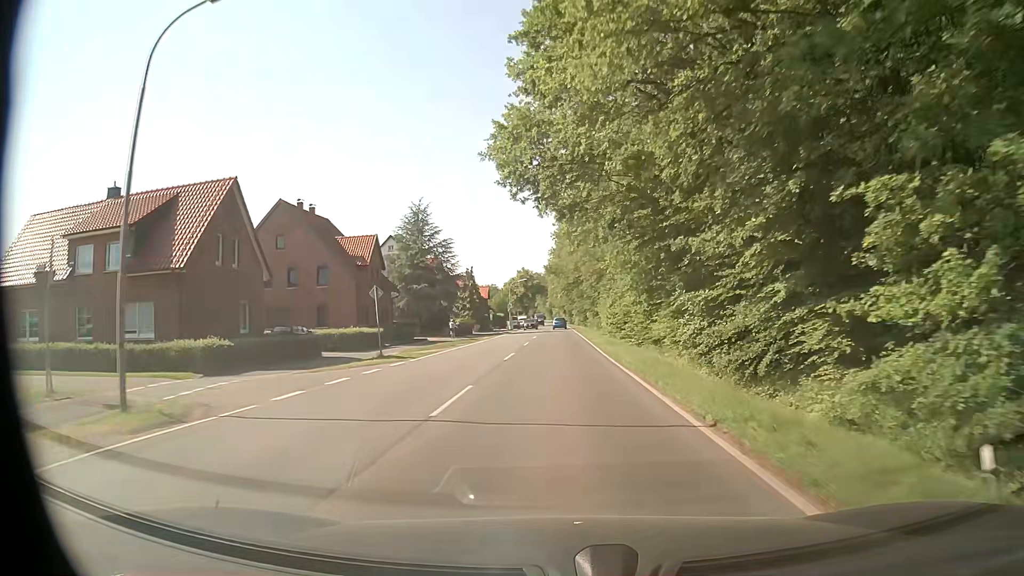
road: secondary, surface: asphalt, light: Day
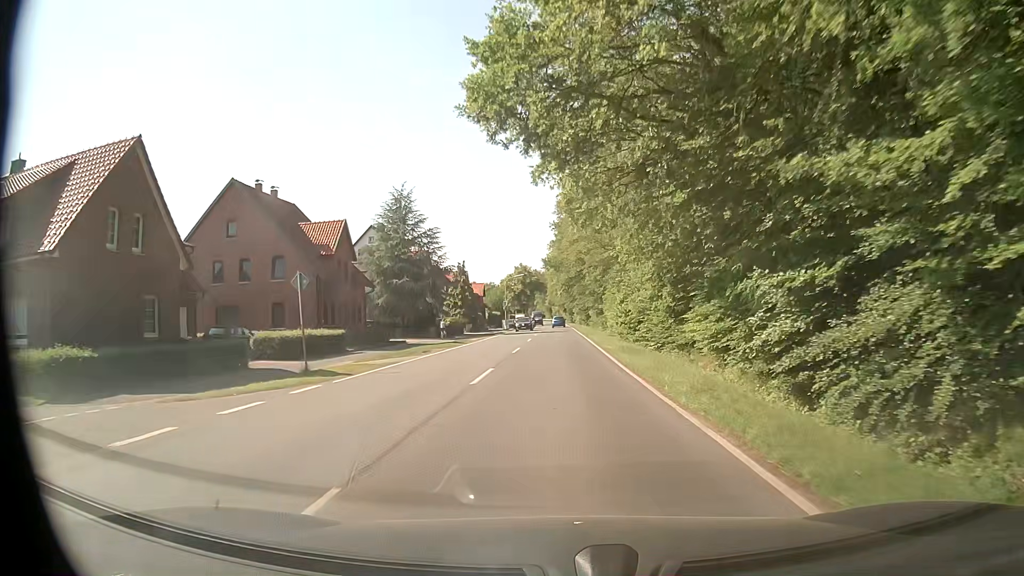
(0.0, +8.1) m; 0°
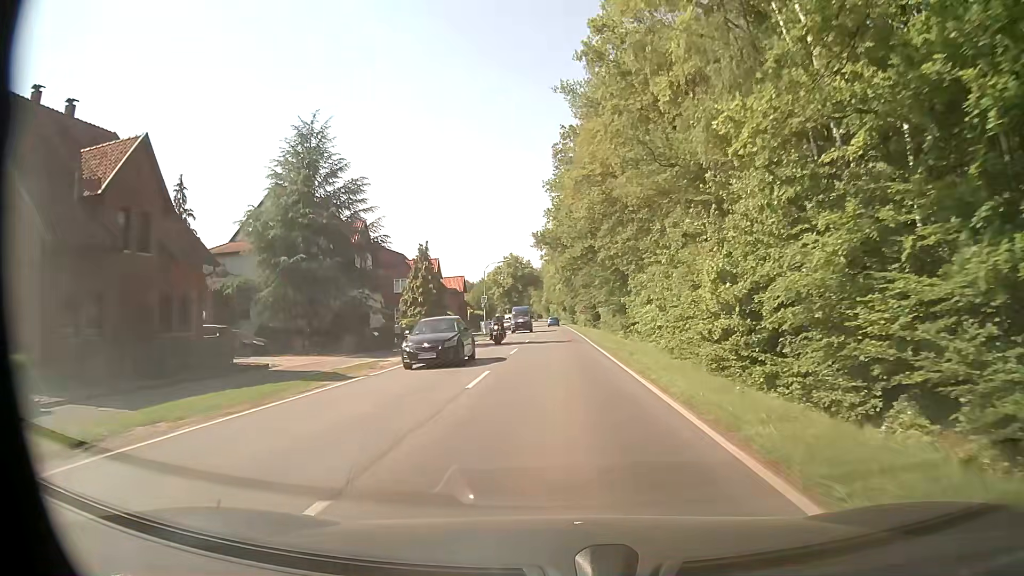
(+0.1, +24.4) m; +1°
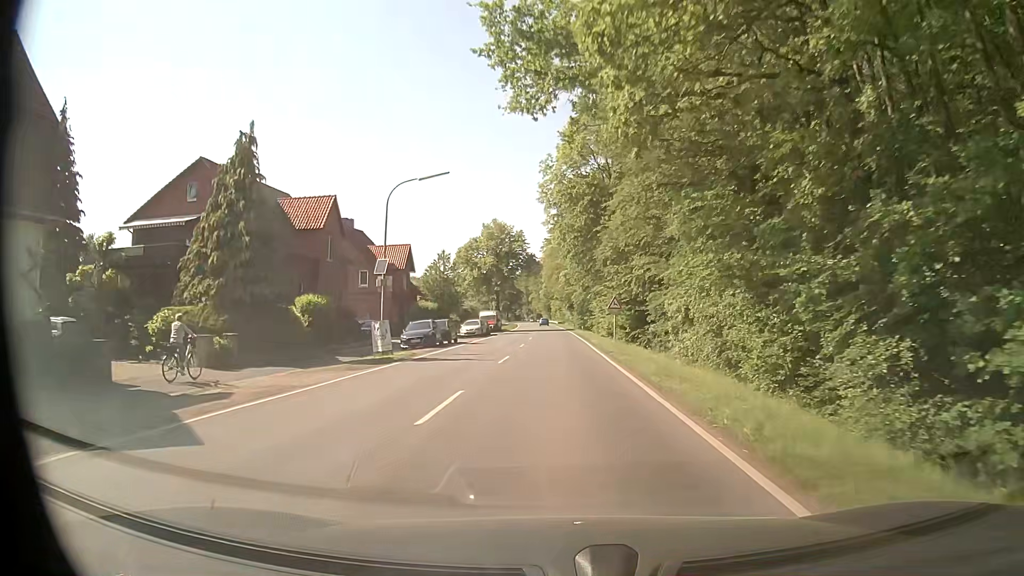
(-0.4, +40.5) m; -1°
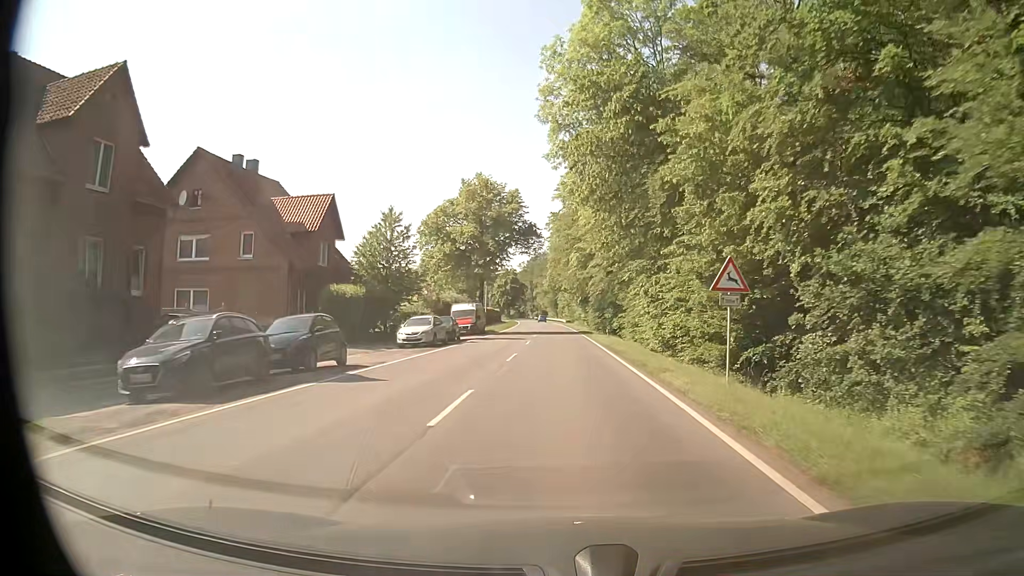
(-0.1, +24.2) m; 0°
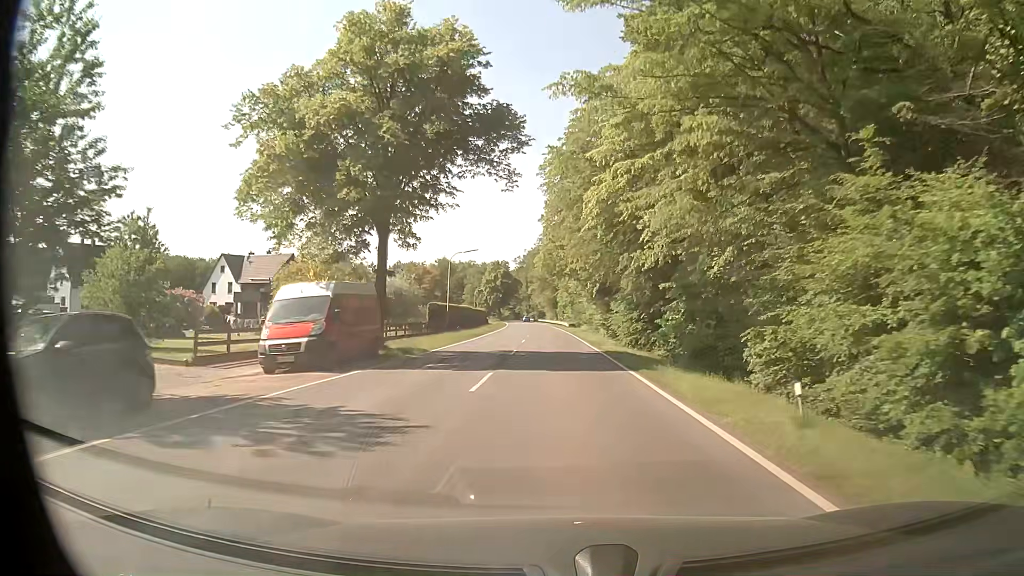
(-0.2, +32.3) m; 0°
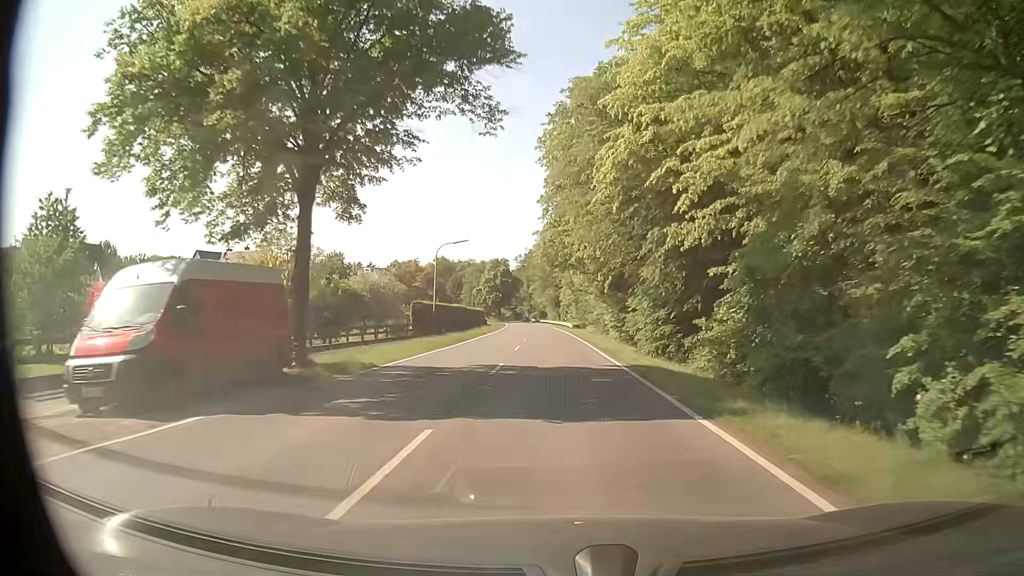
(0.0, +8.1) m; 0°
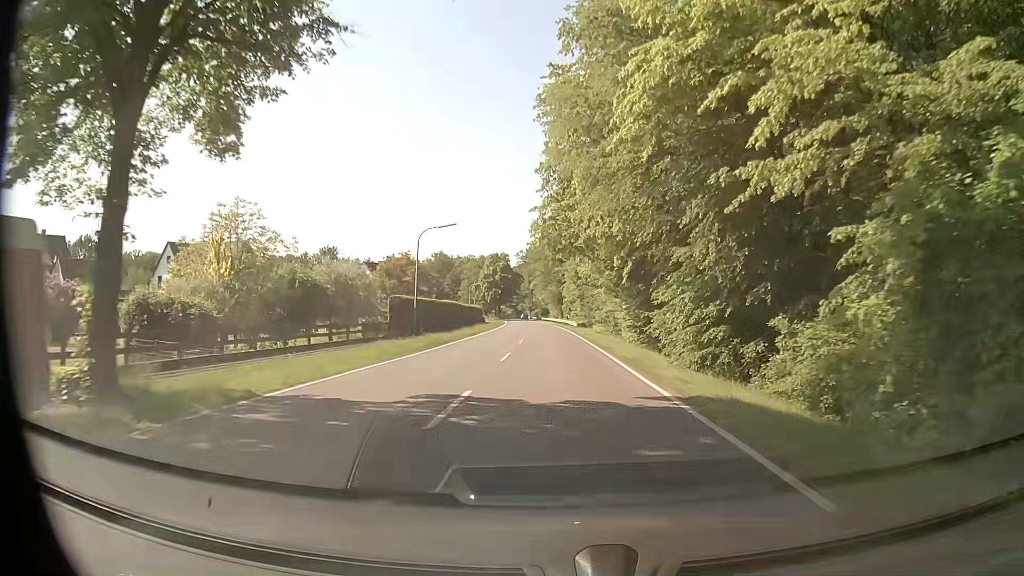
(0.0, +8.1) m; -1°
(0, +10) (0, +20) (0, +30) (0, +40) (0, +50) (0, +60) (0, +70) (-1, +80) (-1, +90) (-1, +100) m
